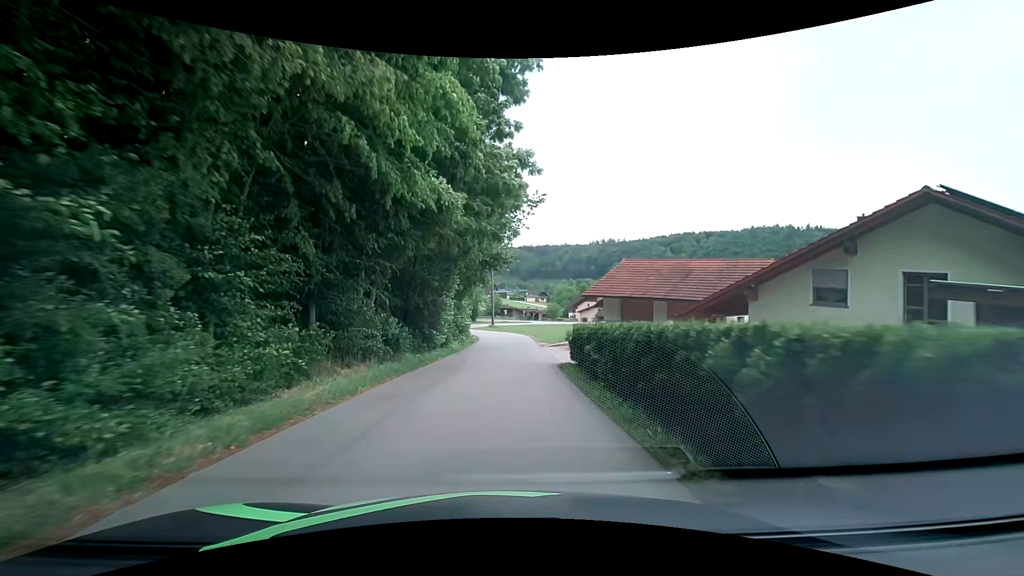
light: Day
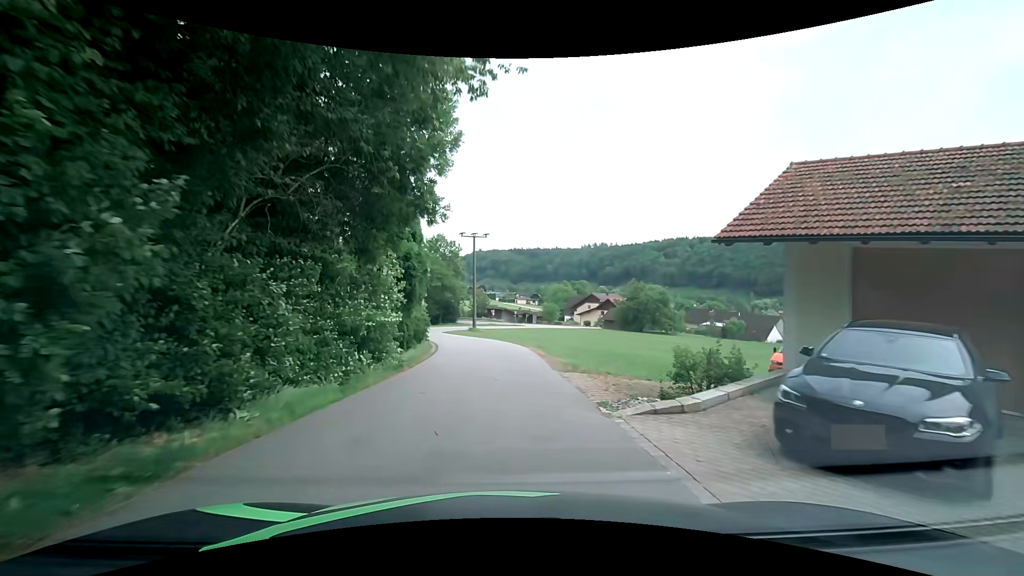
(+0.6, +22.2) m; +2°
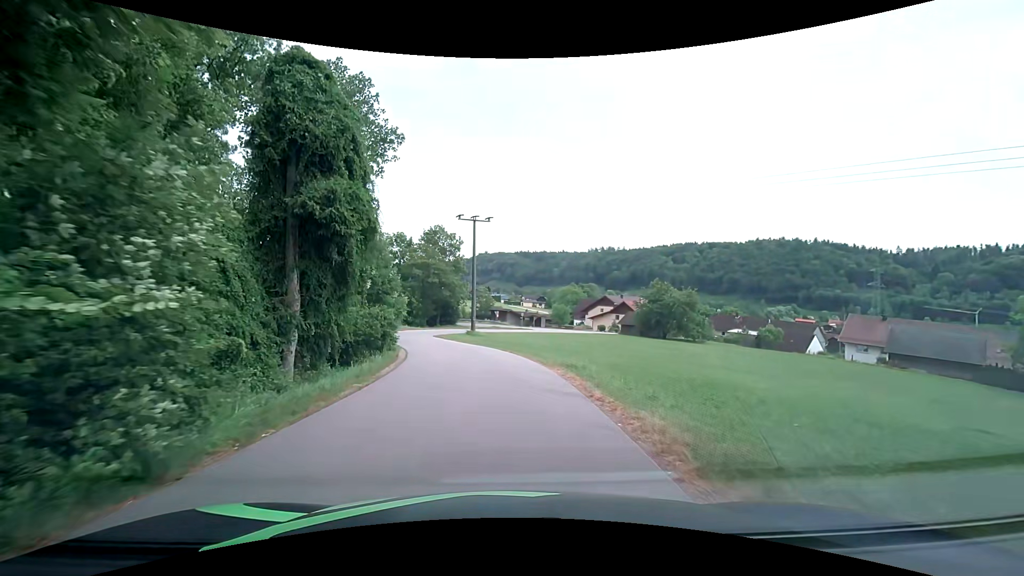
(-0.1, +11.2) m; -2°
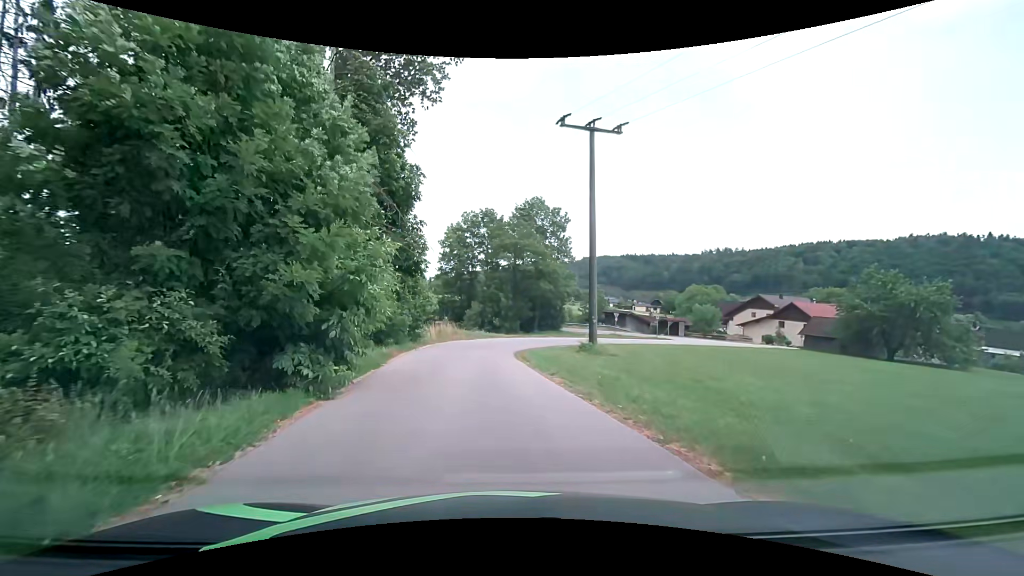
(-1.4, +24.9) m; -10°
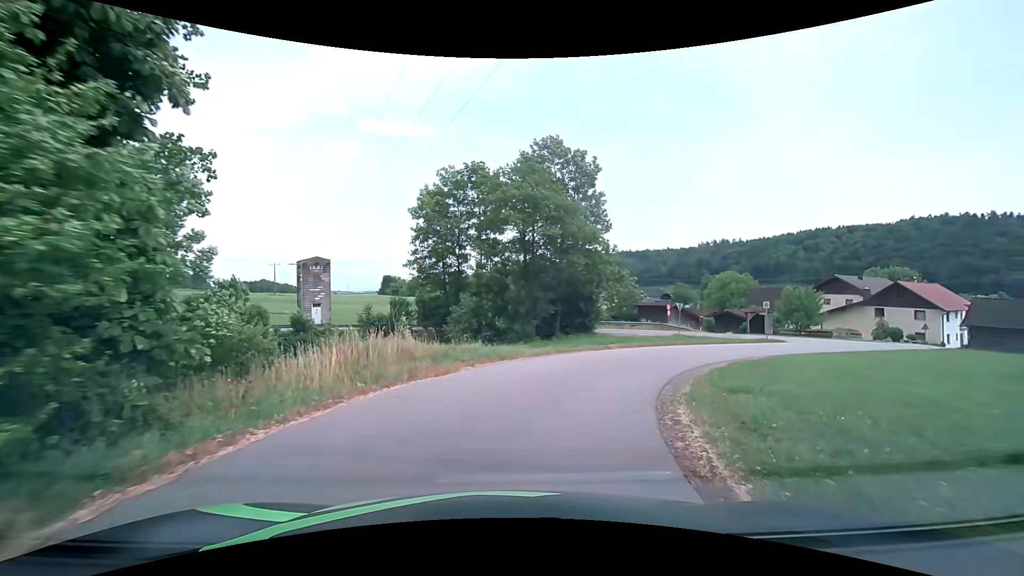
(-1.3, +22.8) m; 0°
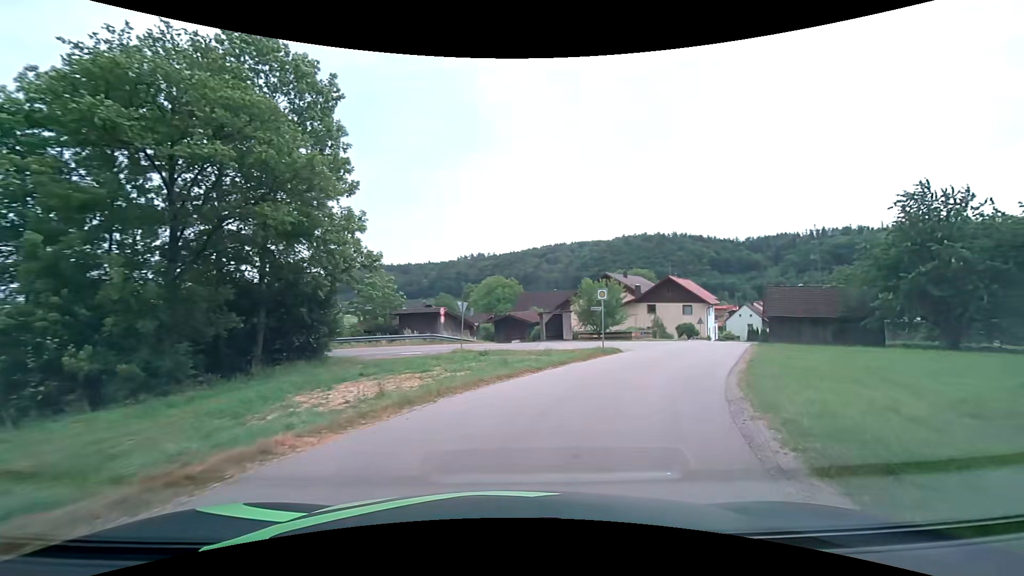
(+3.3, +17.1) m; +26°
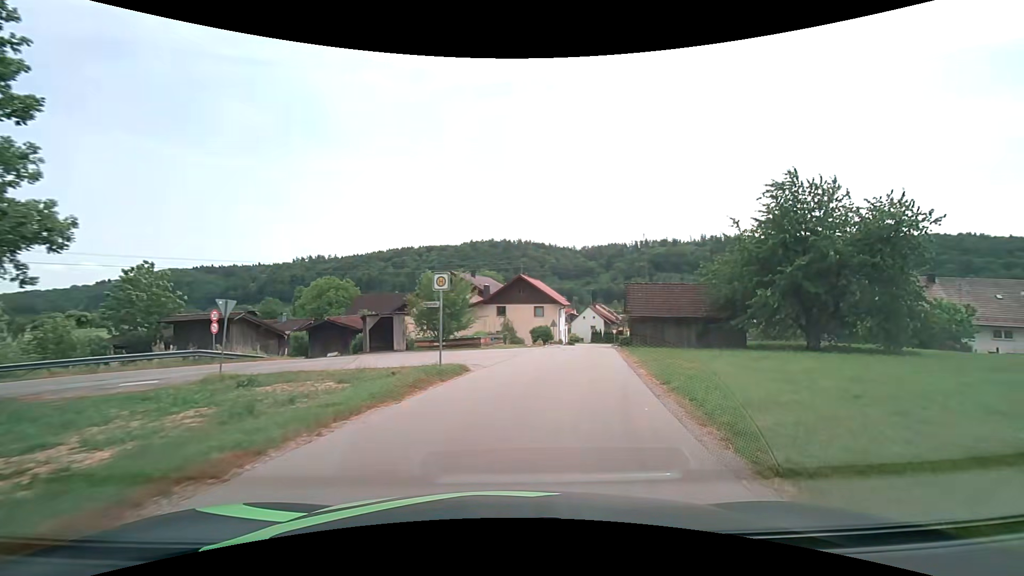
(+1.2, +8.2) m; +17°
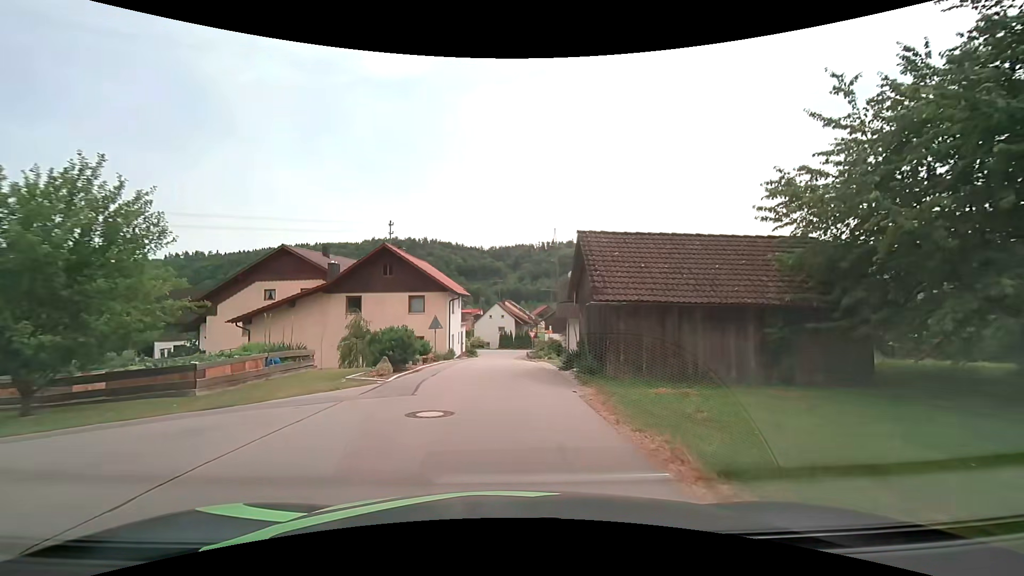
(+3.2, +20.7) m; +11°
